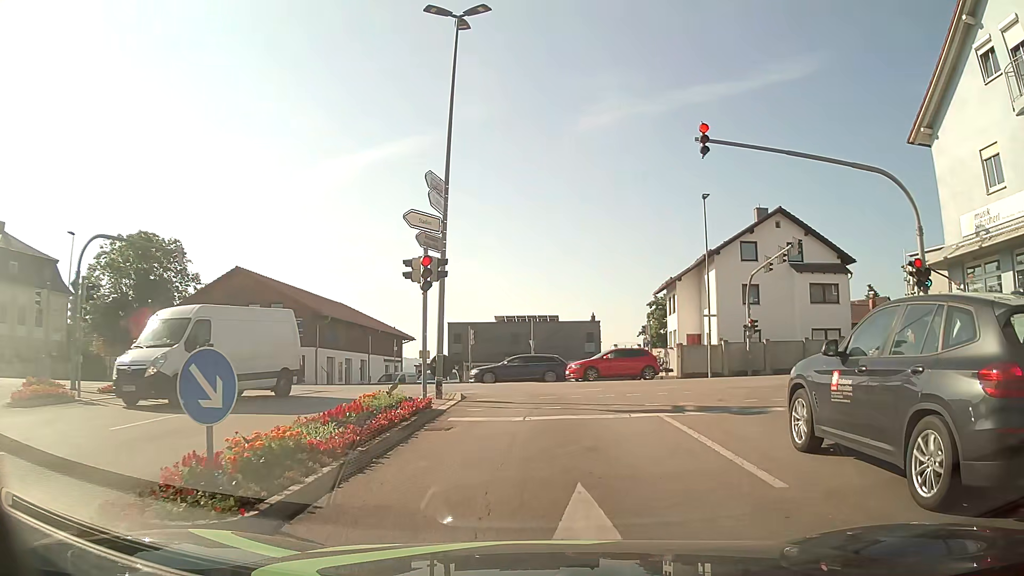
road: tertiary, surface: asphalt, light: Day
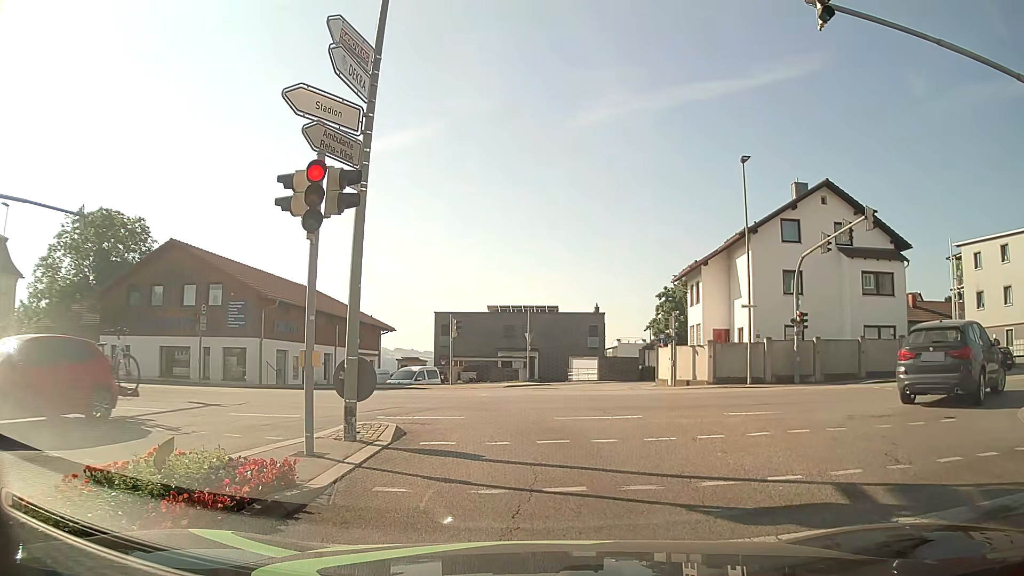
(+0.1, +7.4) m; +1°
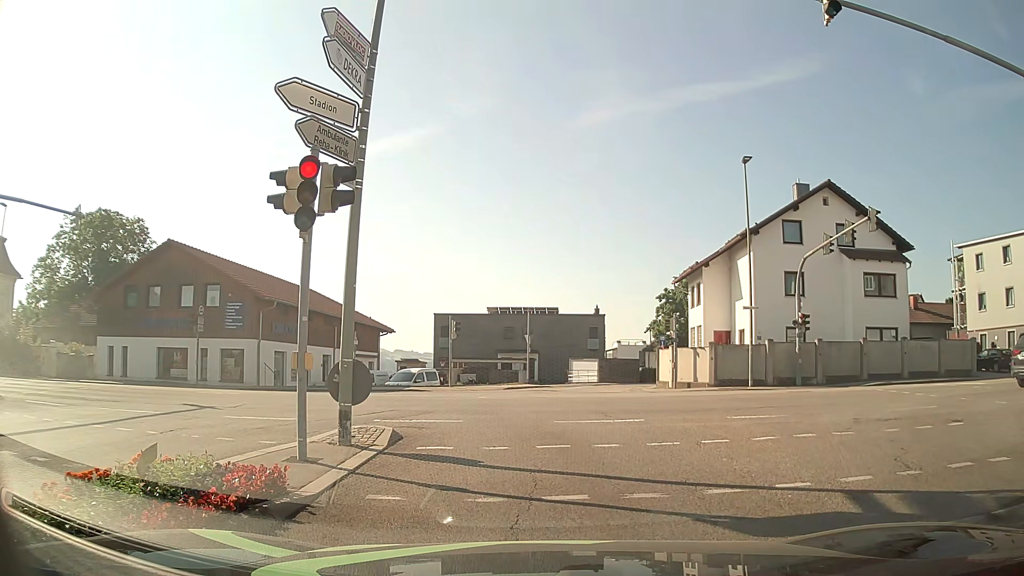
(0.0, +0.3) m; 0°
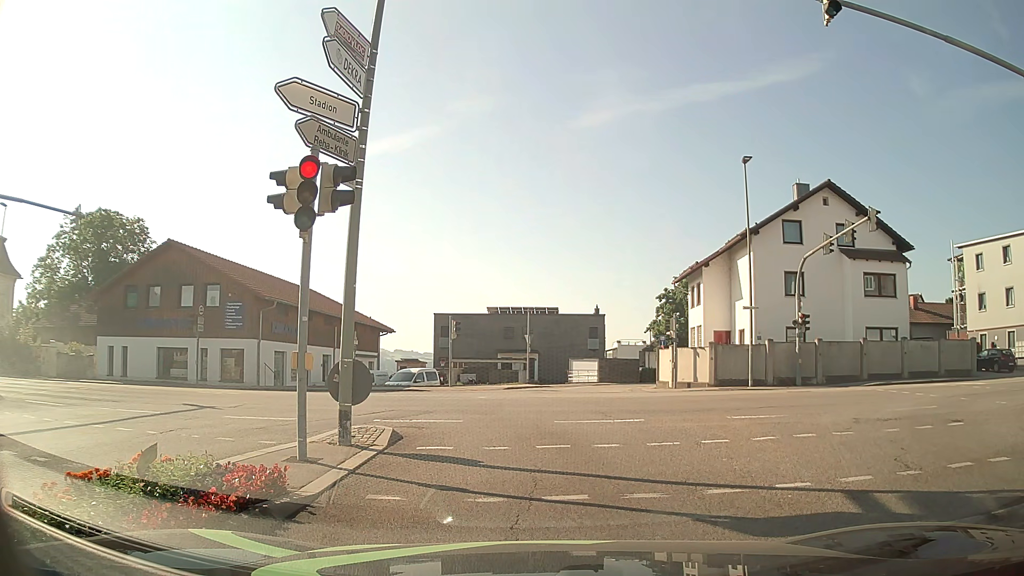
(0.0, 0.0) m; 0°
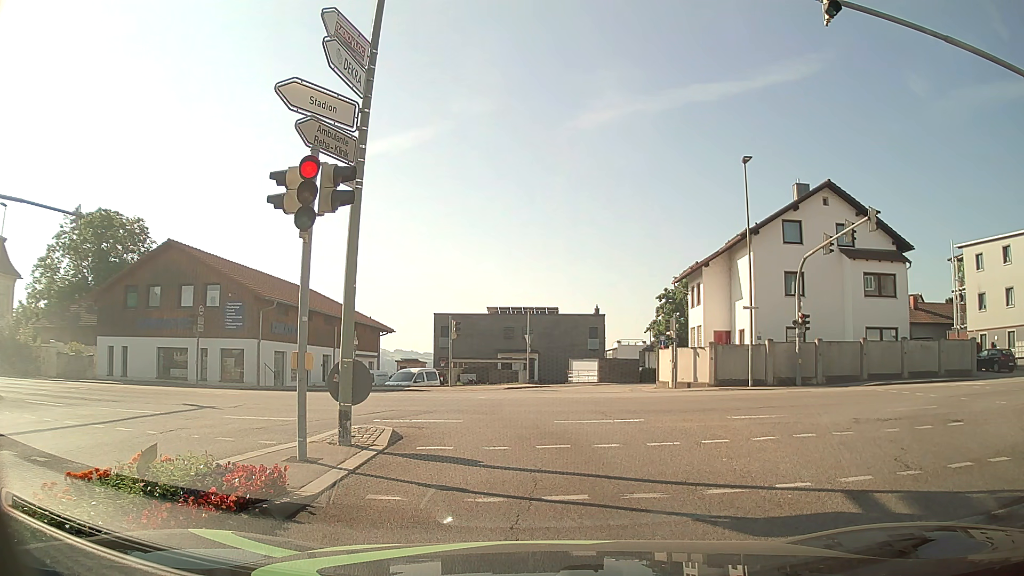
(0.0, 0.0) m; 0°
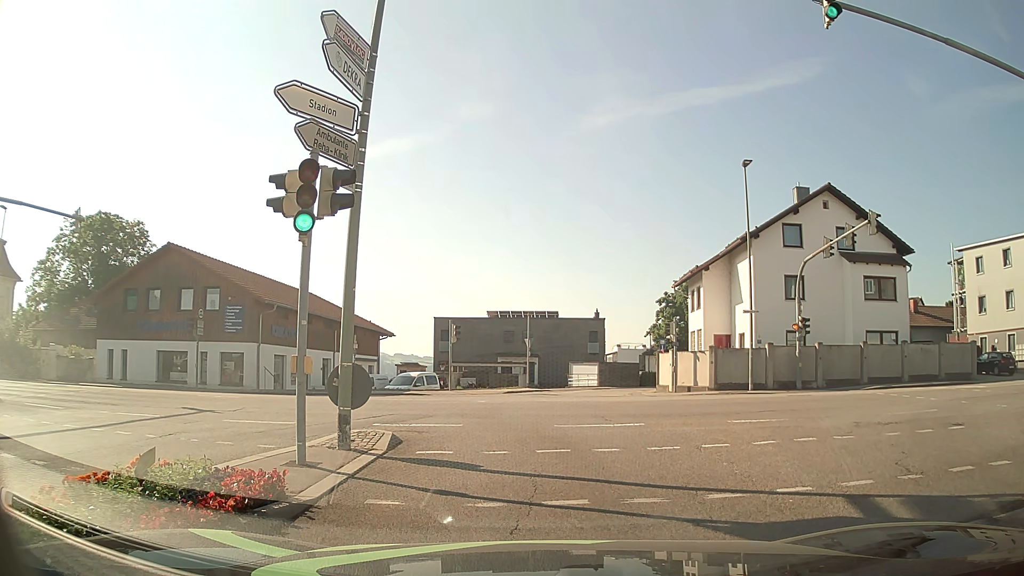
(0.0, +0.1) m; 0°
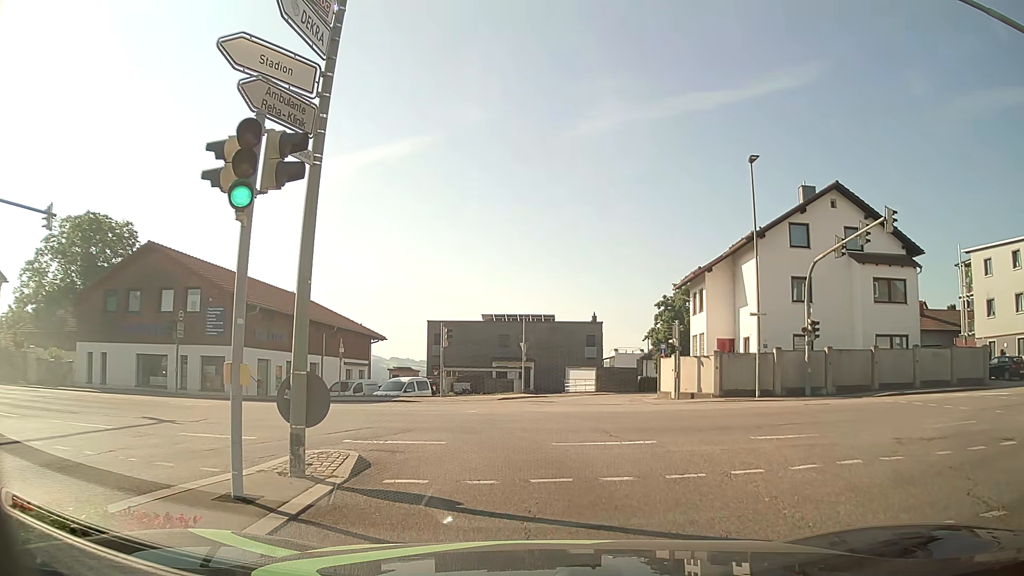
(0.0, +1.8) m; 0°
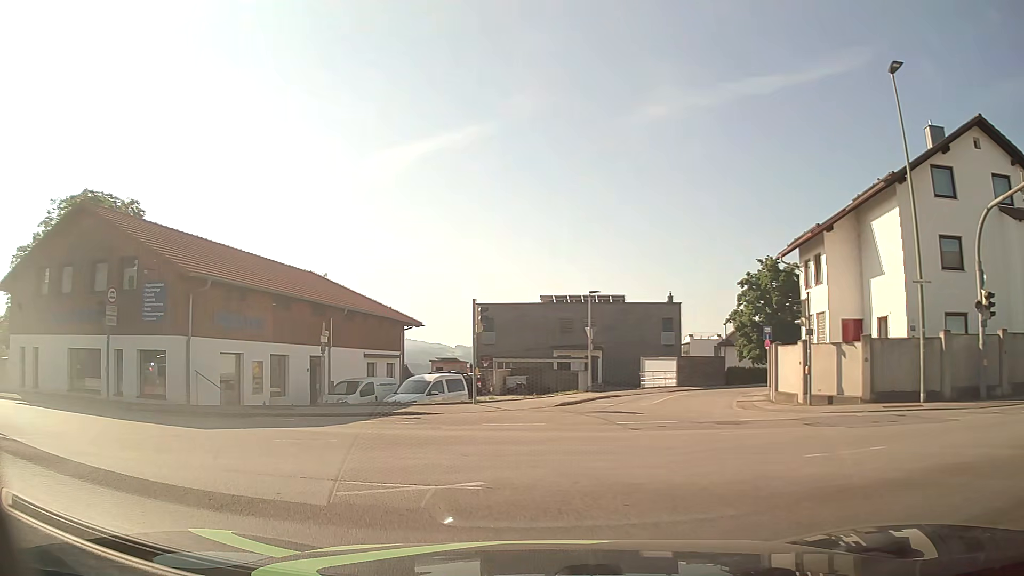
(-0.1, +9.7) m; -5°
